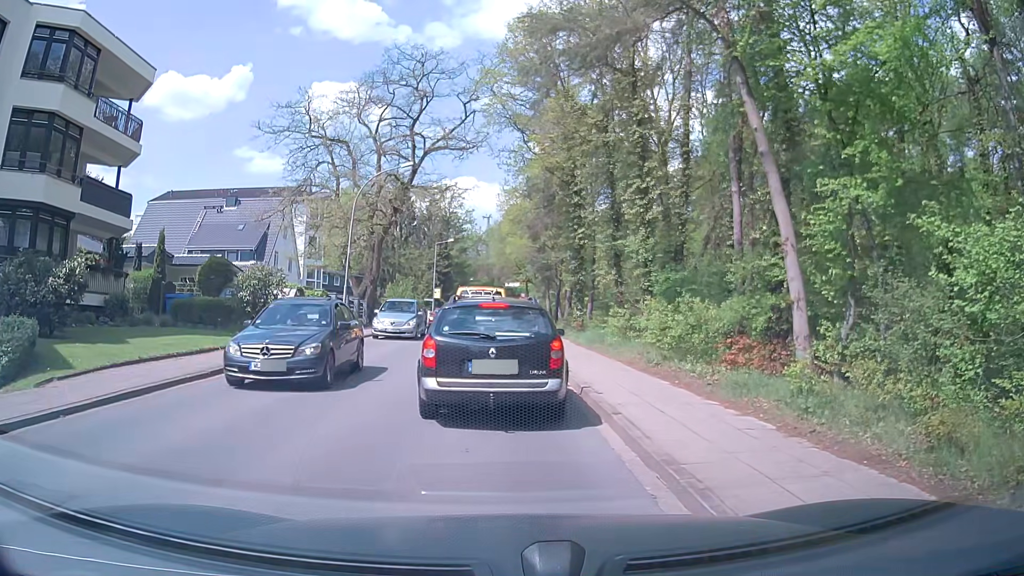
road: tertiary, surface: asphalt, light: Day
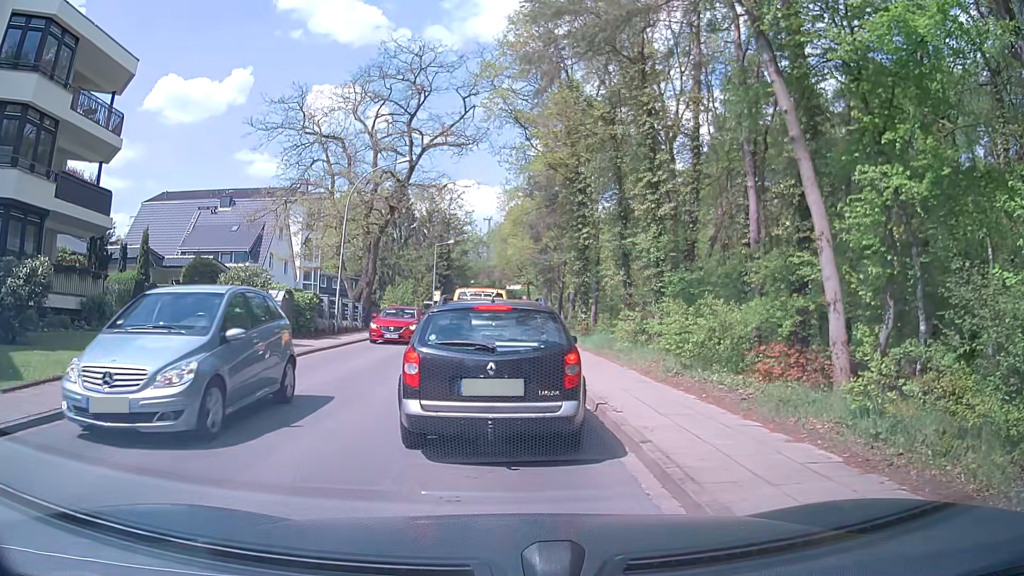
(0.0, +1.5) m; 0°
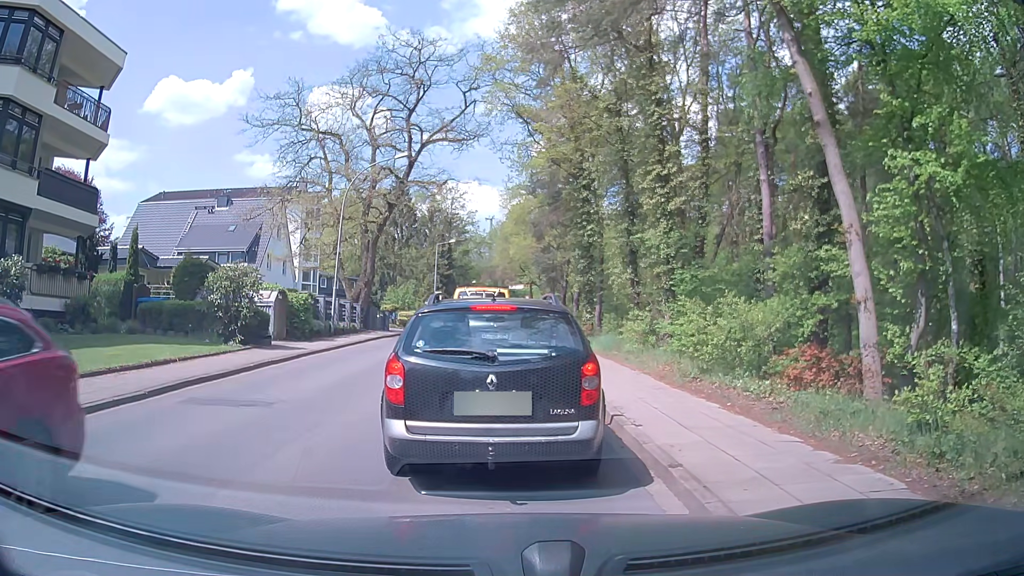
(0.0, +1.0) m; 0°
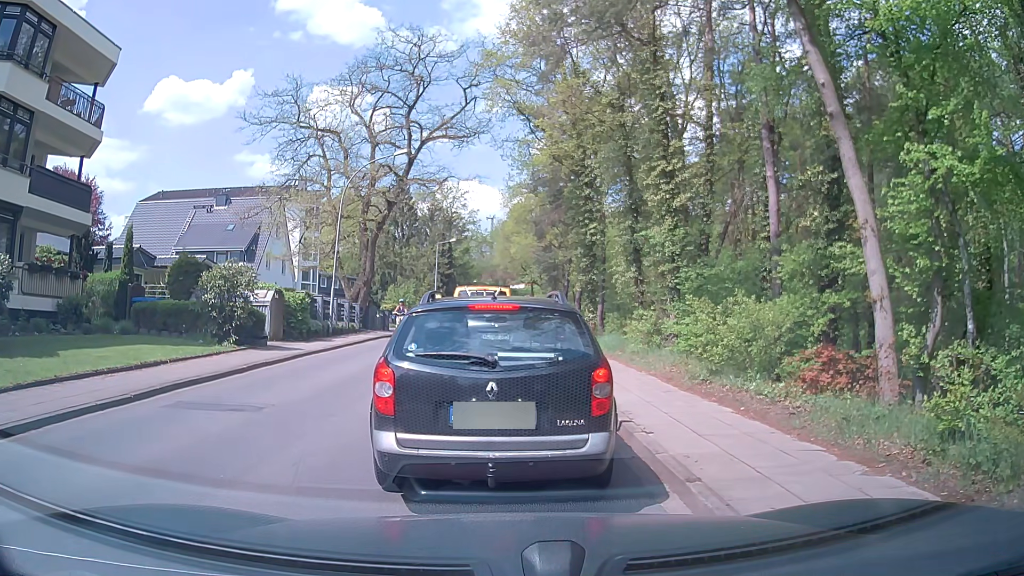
(0.0, +0.5) m; 0°
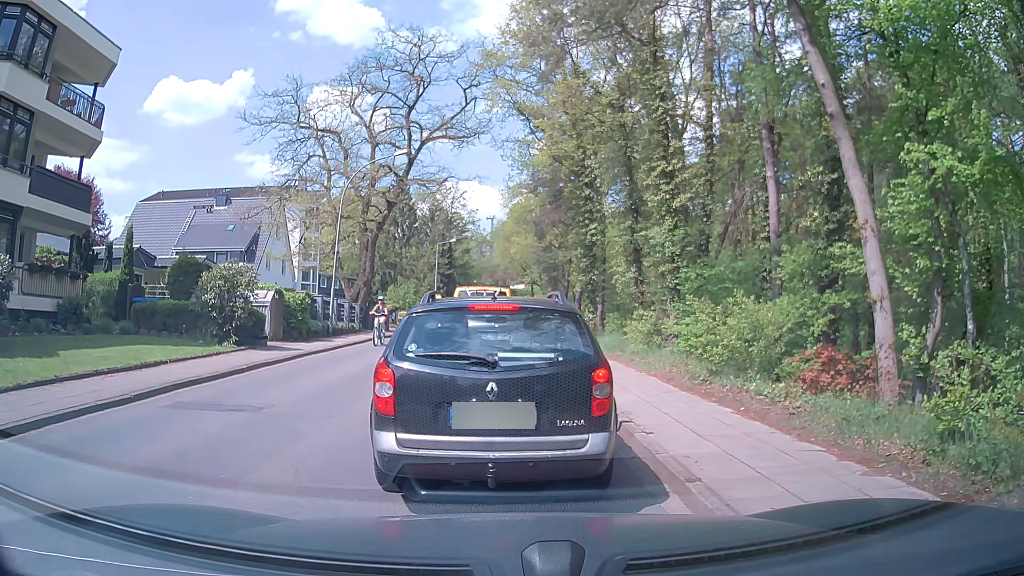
(0.0, 0.0) m; 0°
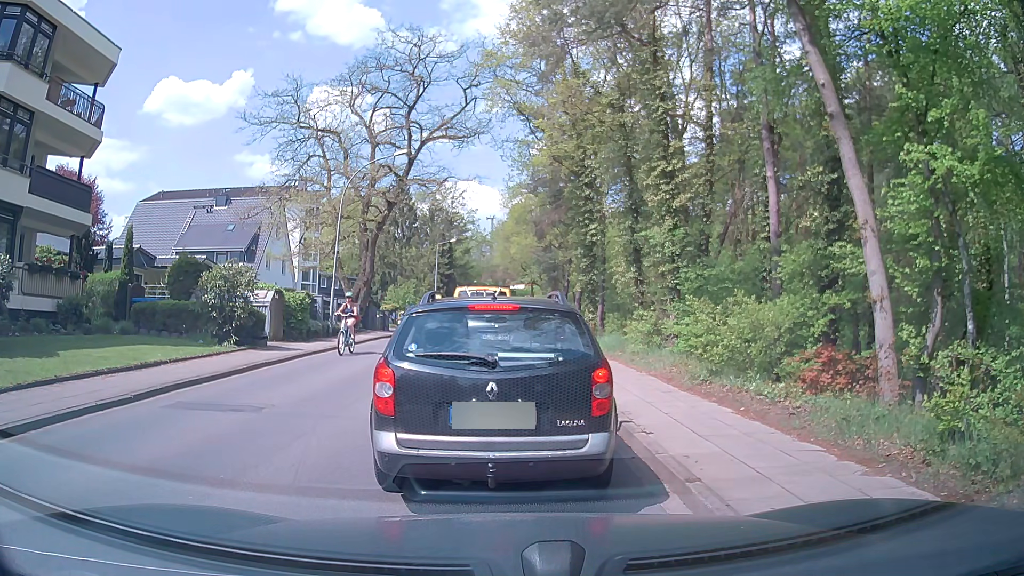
(0.0, 0.0) m; 0°
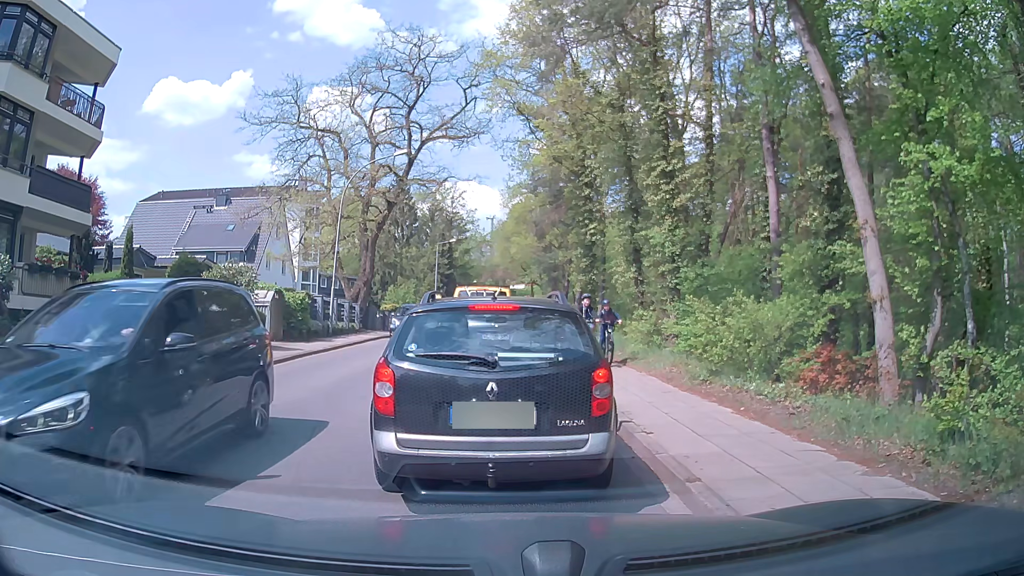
(0.0, 0.0) m; 0°
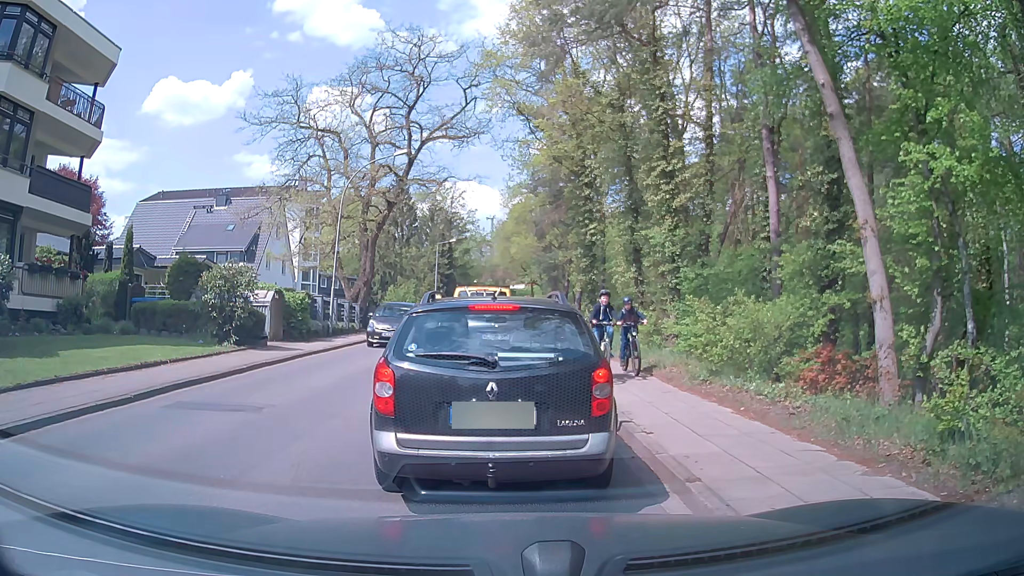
(0.0, 0.0) m; 0°
